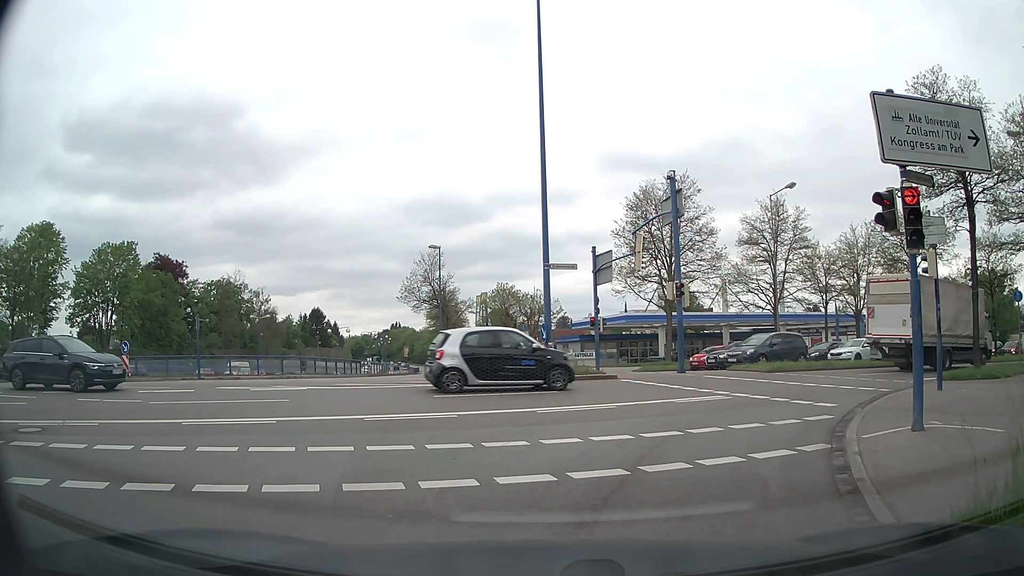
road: trunk_link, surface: asphalt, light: Day
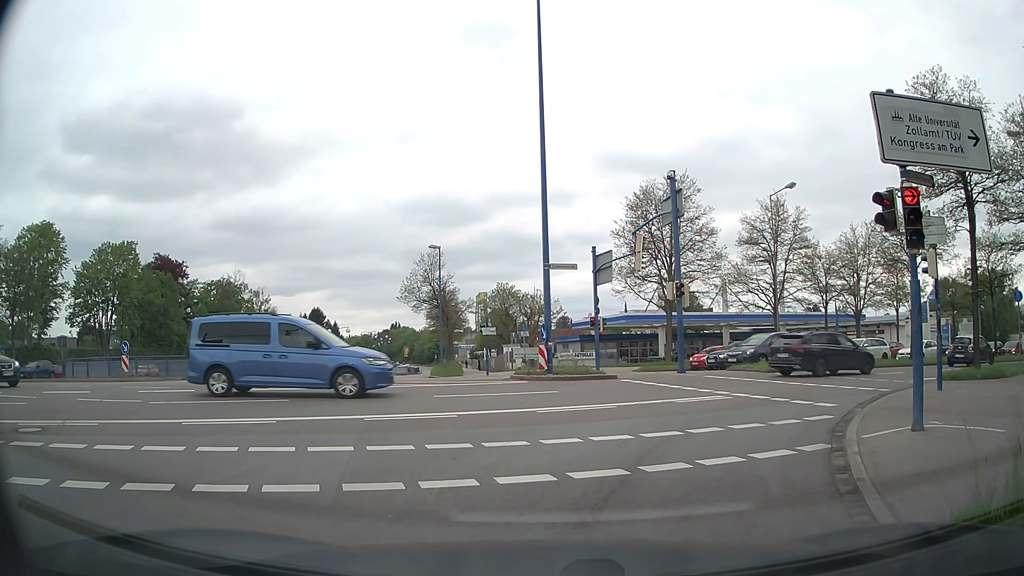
(0.0, 0.0) m; 0°
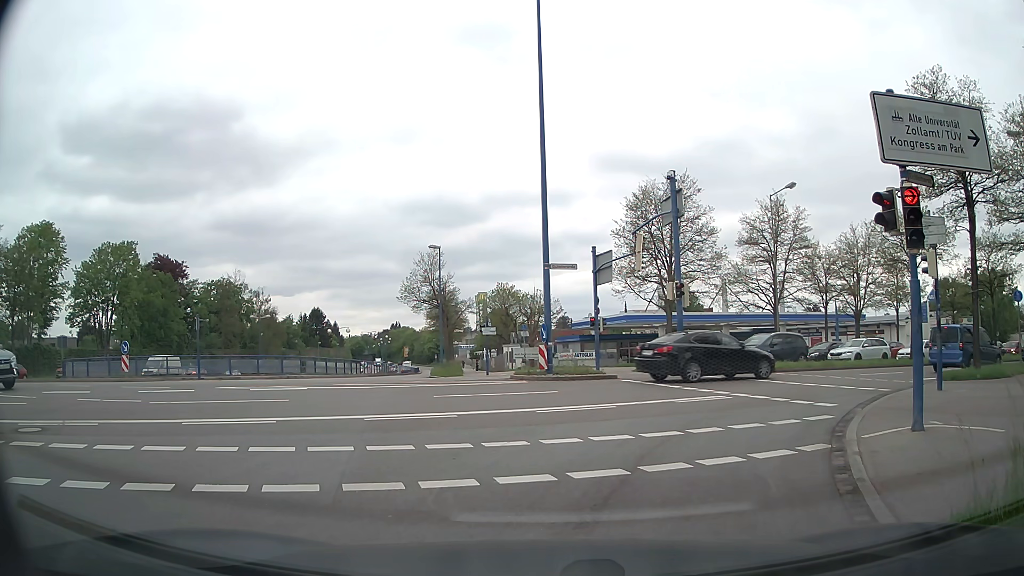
(0.0, 0.0) m; 0°
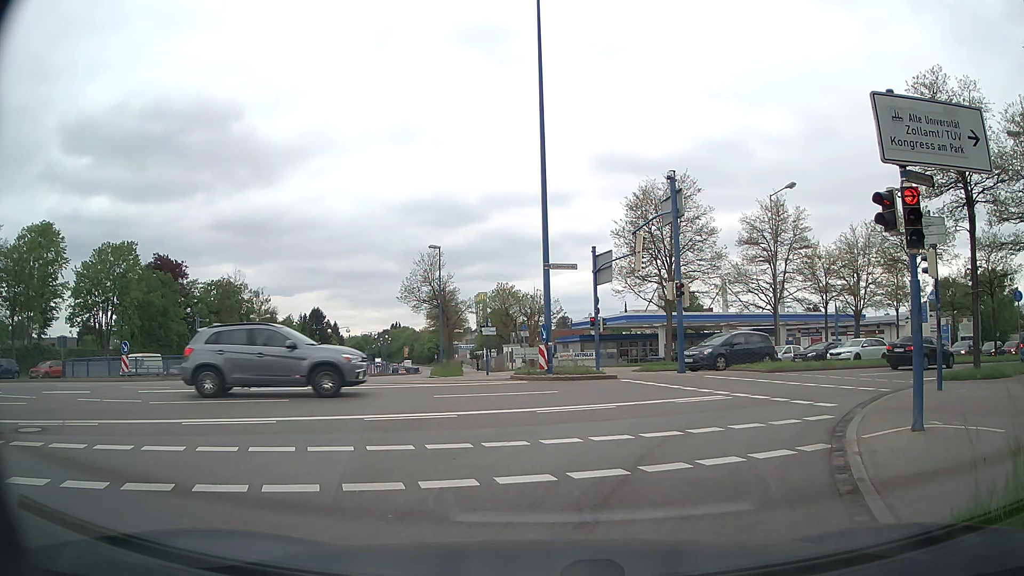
(0.0, 0.0) m; 0°
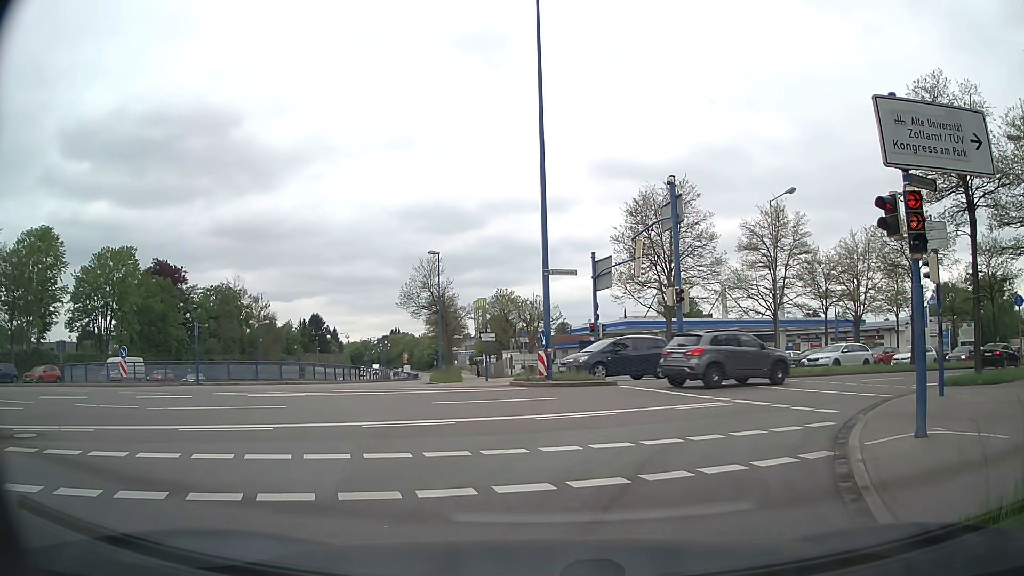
(0.0, +0.1) m; 0°
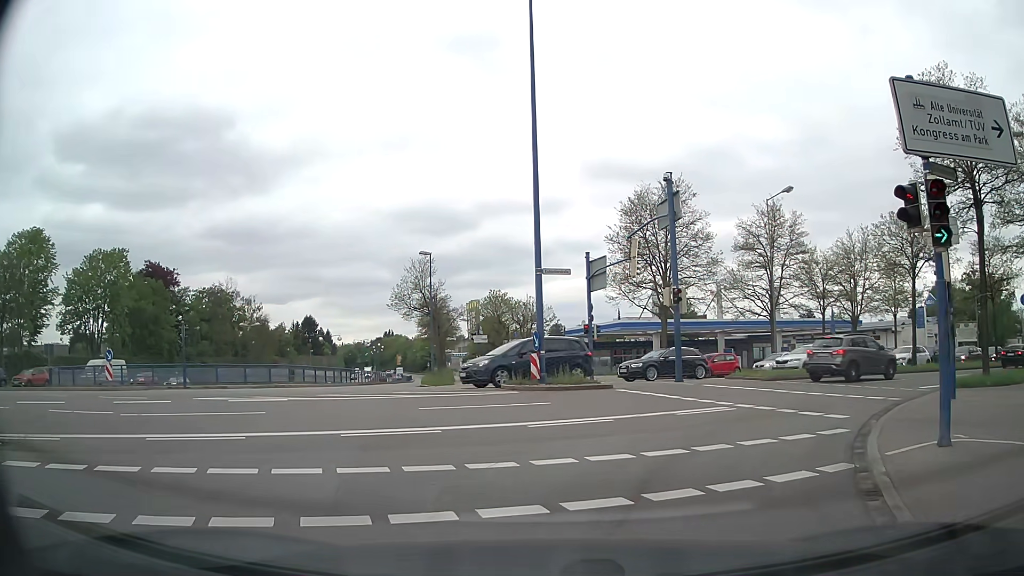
(0.0, +0.9) m; 0°
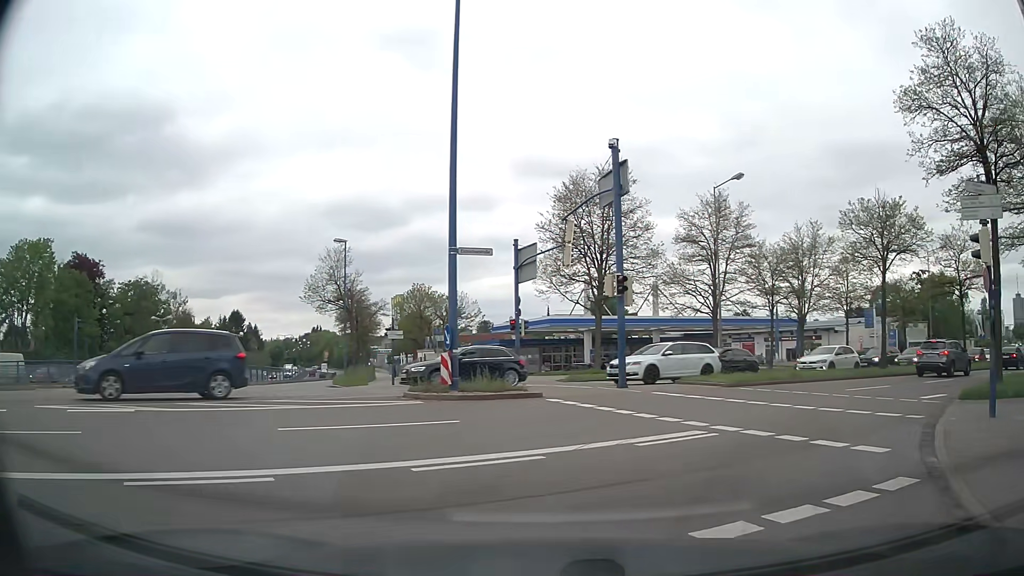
(+0.2, +4.2) m; +6°
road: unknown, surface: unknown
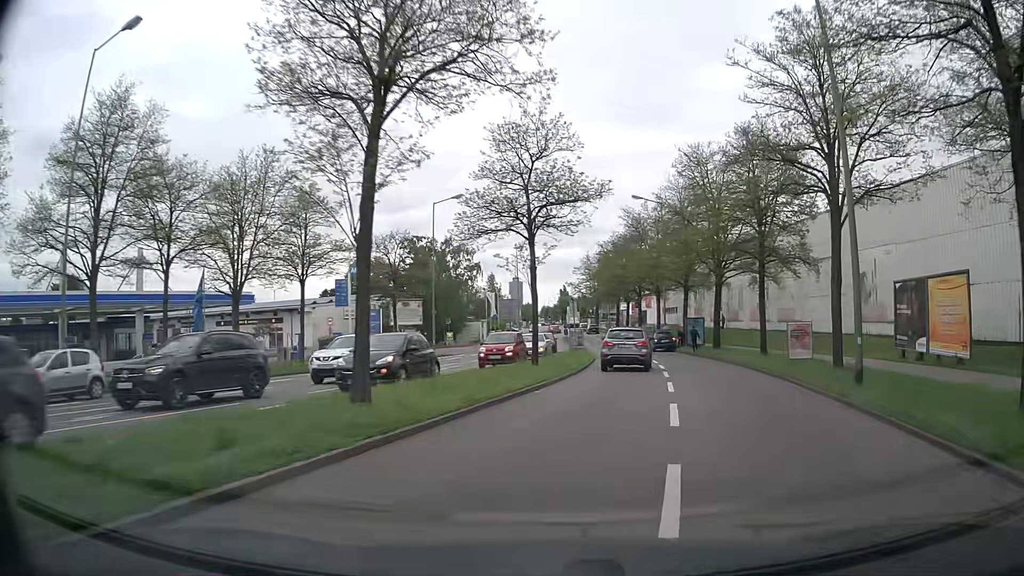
(+9.2, +19.4) m; +44°
(+1, +10) (+2, +20) (+4, +30) (+5, +40) (+5, +50) (+6, +60) (+7, +70) (+7, +80) (+8, +90) (+8, +100) m
